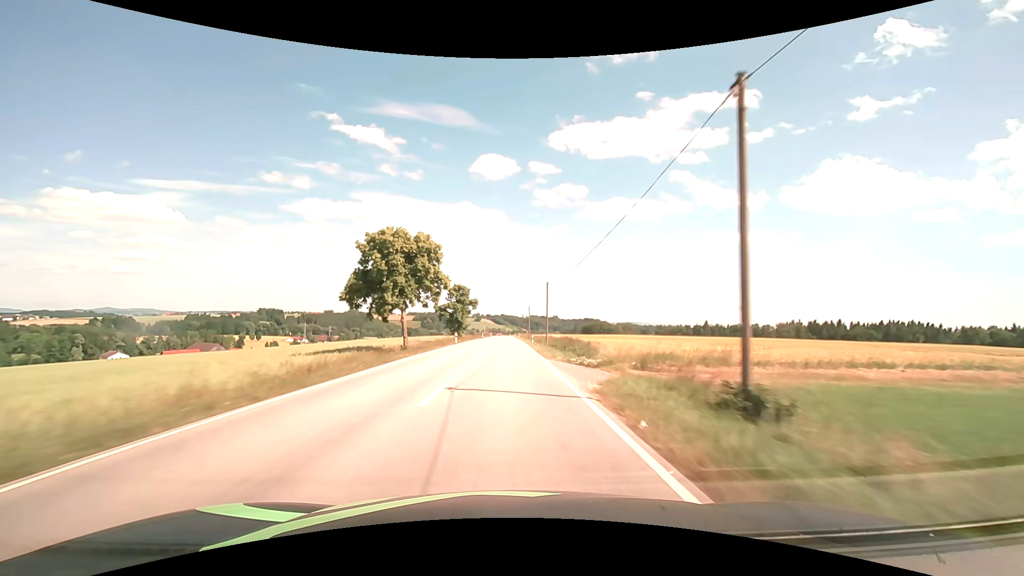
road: secondary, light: Day
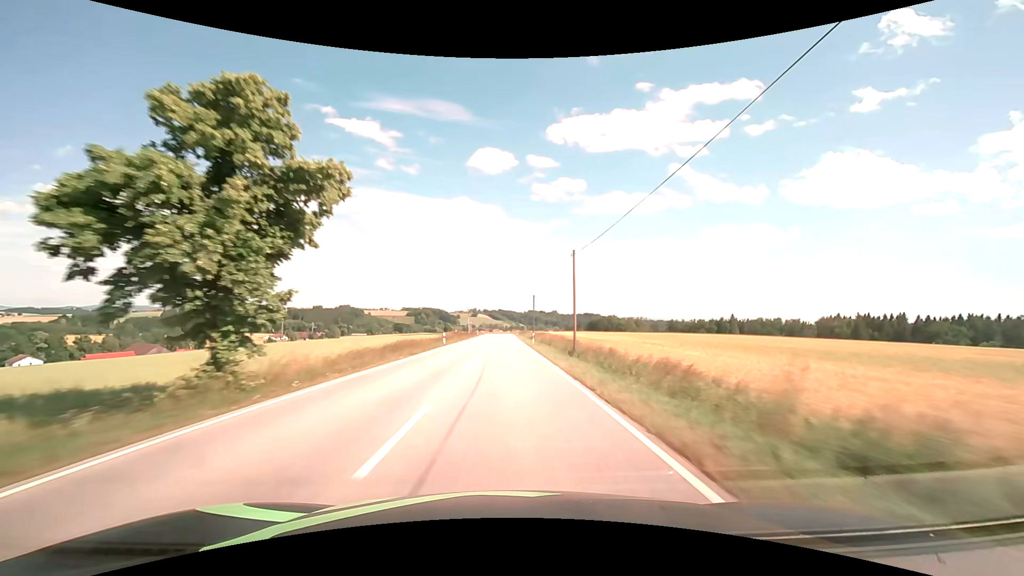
(+0.1, +63.8) m; 0°
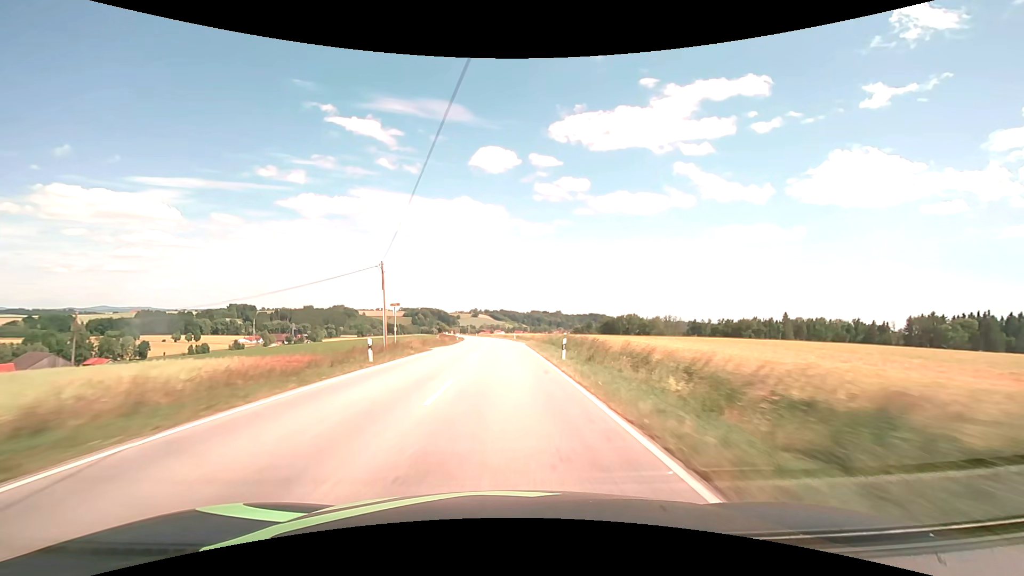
(0.0, +79.7) m; 0°
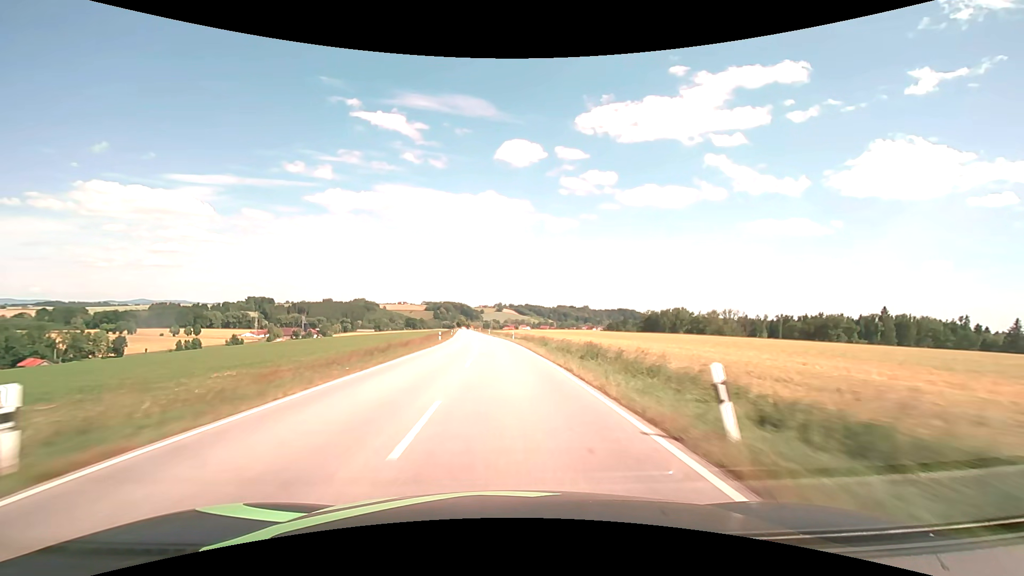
(-1.1, +63.4) m; -3°
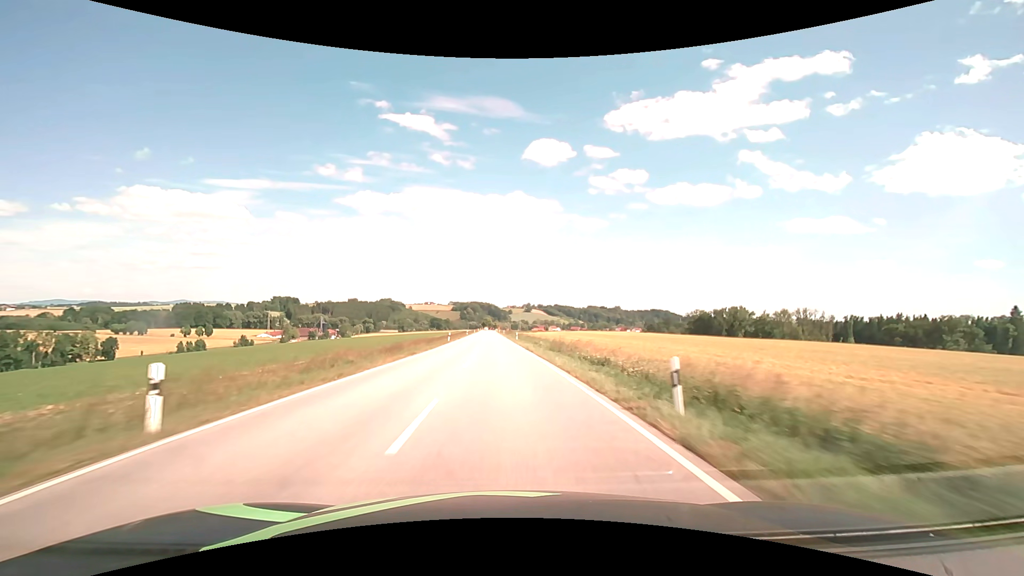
(-1.7, +47.6) m; -3°
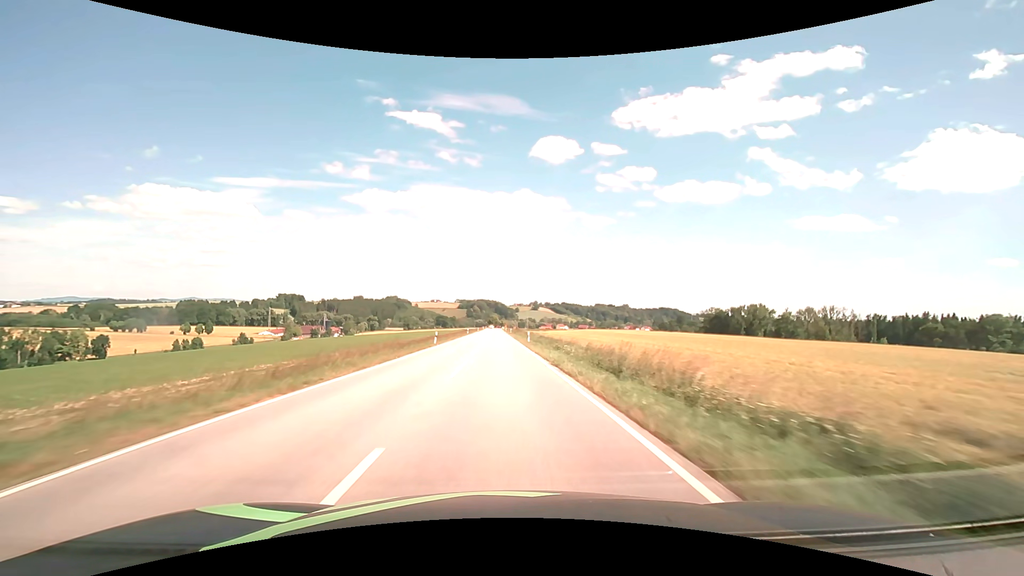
(-0.1, +15.8) m; -1°
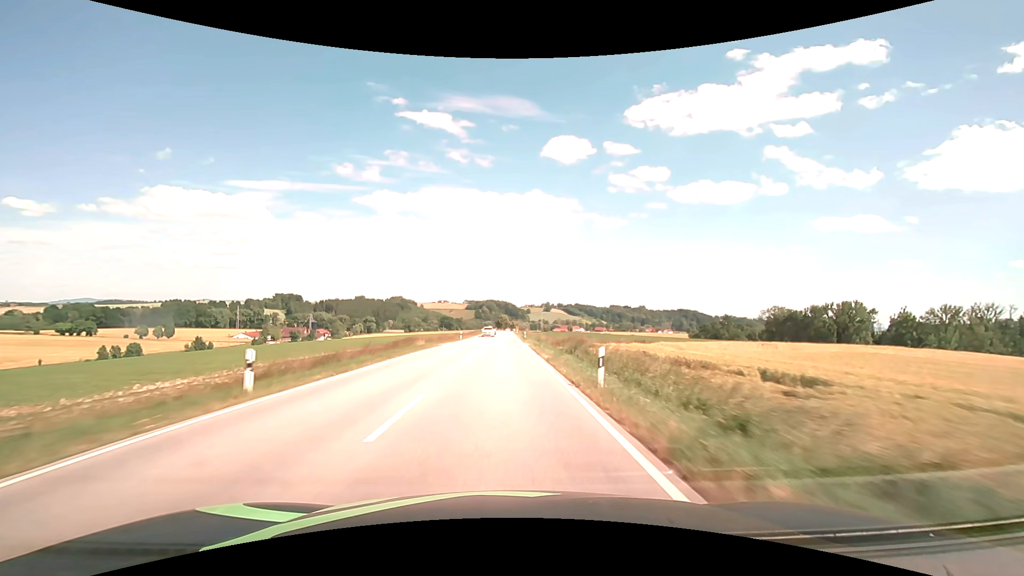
(-1.4, +79.2) m; -1°
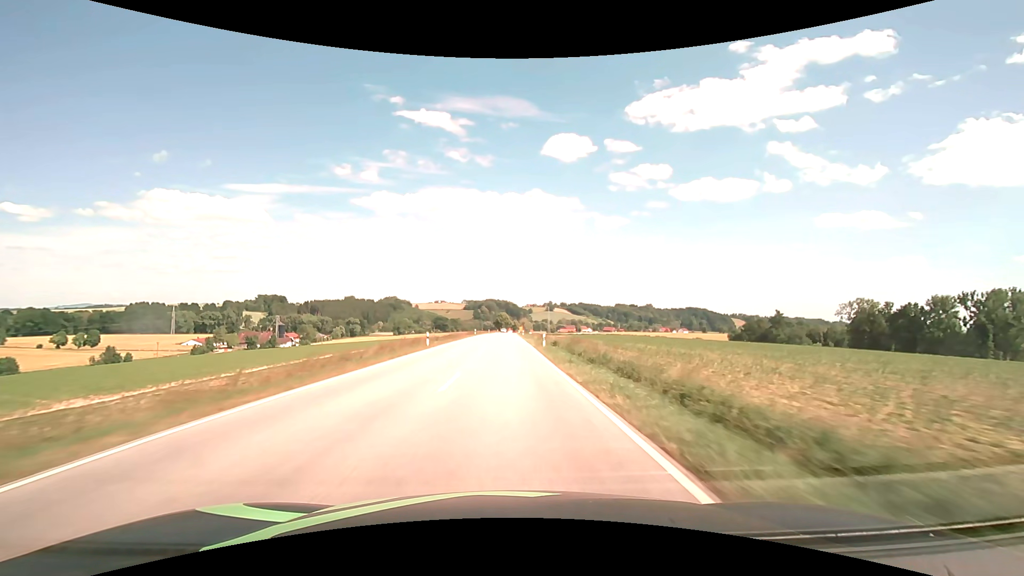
(0.0, +78.9) m; 0°
(0, +10) (0, +20) (0, +30) (0, +40) (0, +50) (0, +60) (0, +70) (+1, +80) (+1, +90) (+1, +100) m
